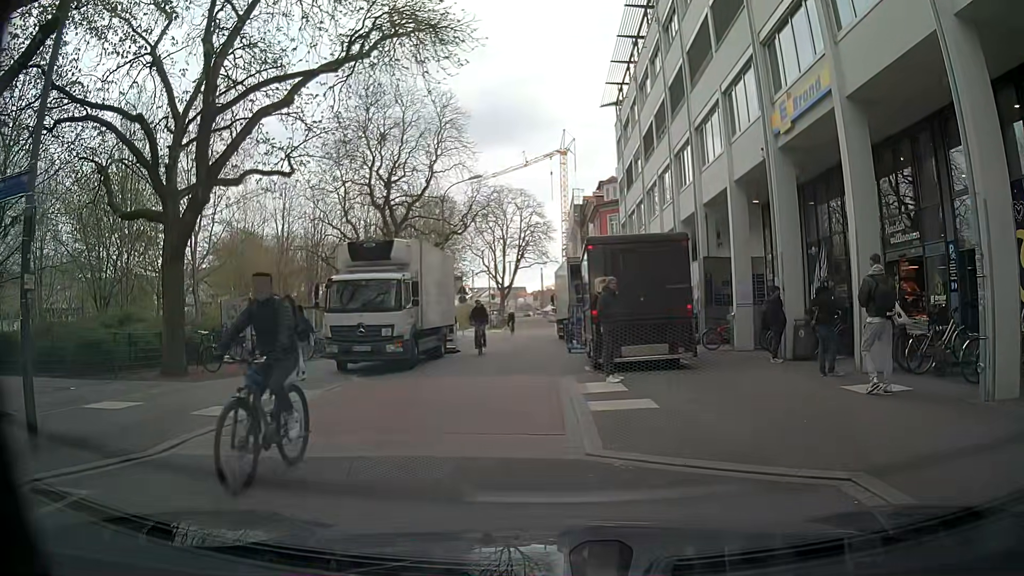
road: residential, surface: asphalt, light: Day
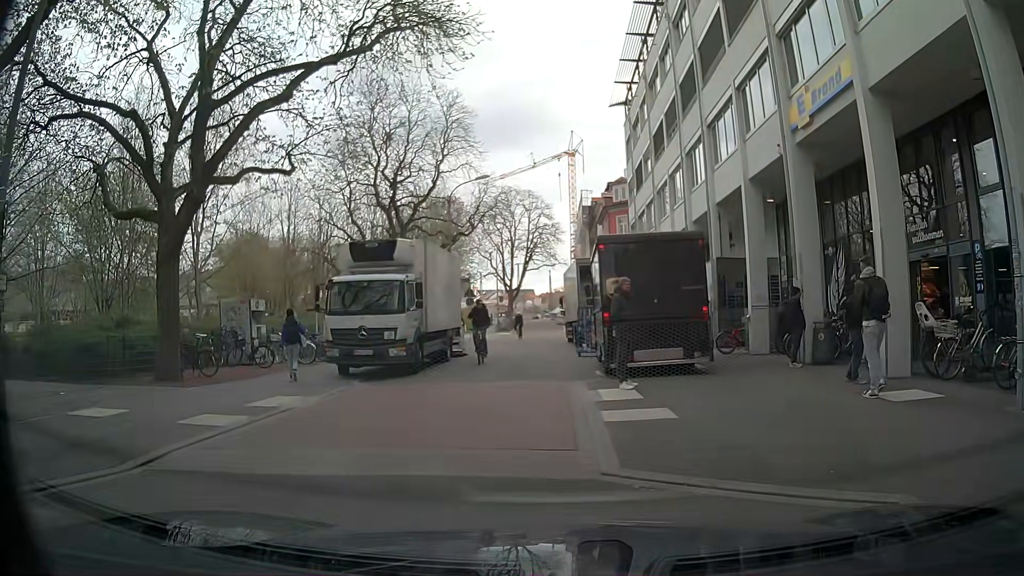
(0.0, +0.7) m; 0°
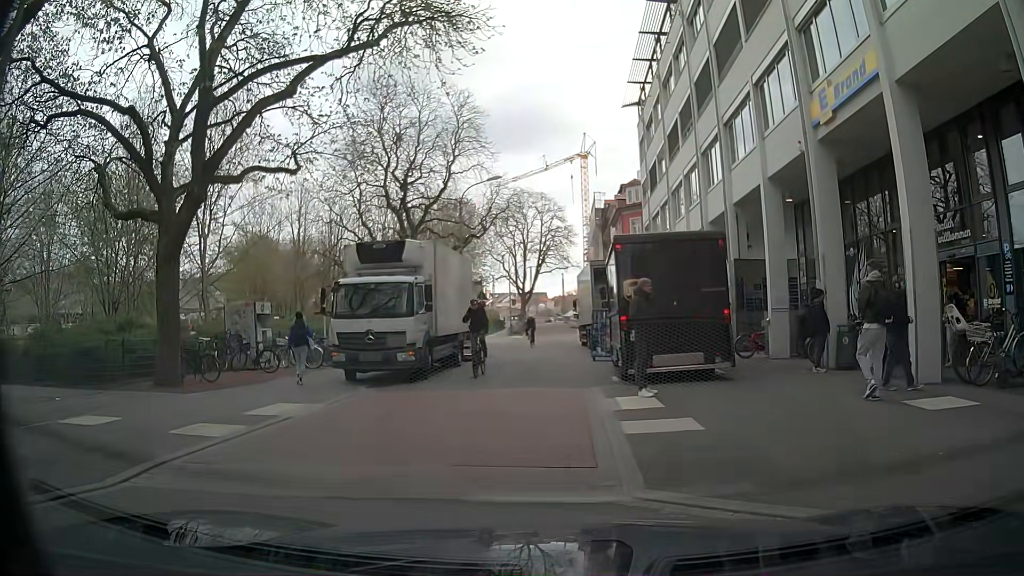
(0.0, +0.6) m; 0°
